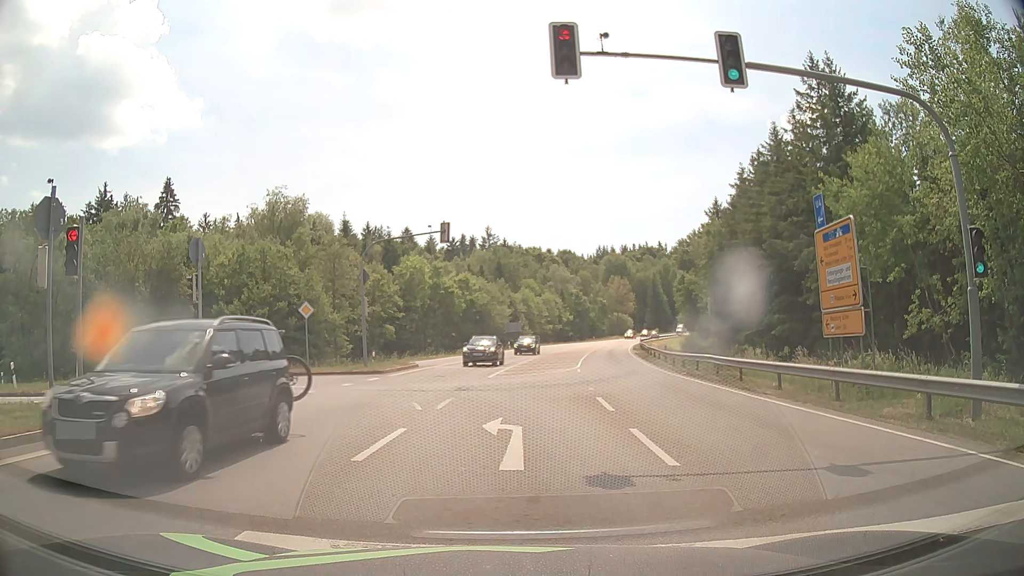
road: secondary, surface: asphalt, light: Day
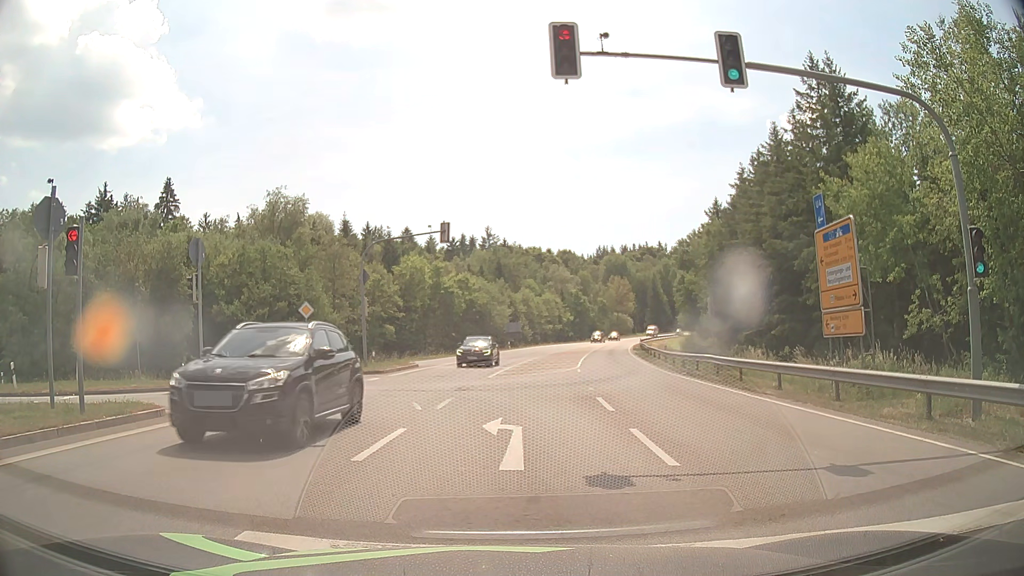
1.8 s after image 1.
(0.0, 0.0) m; 0°
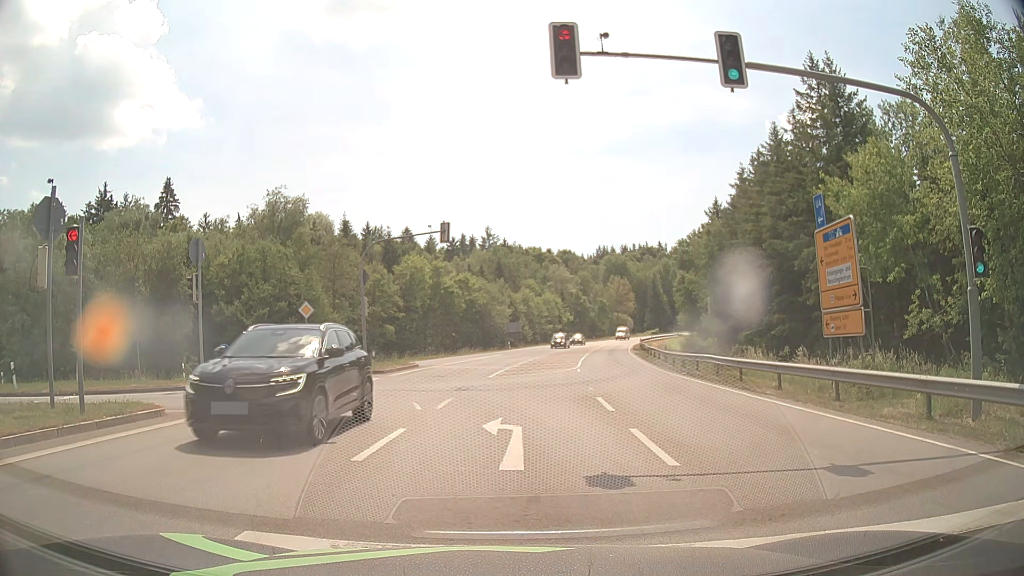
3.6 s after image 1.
(0.0, 0.0) m; 0°
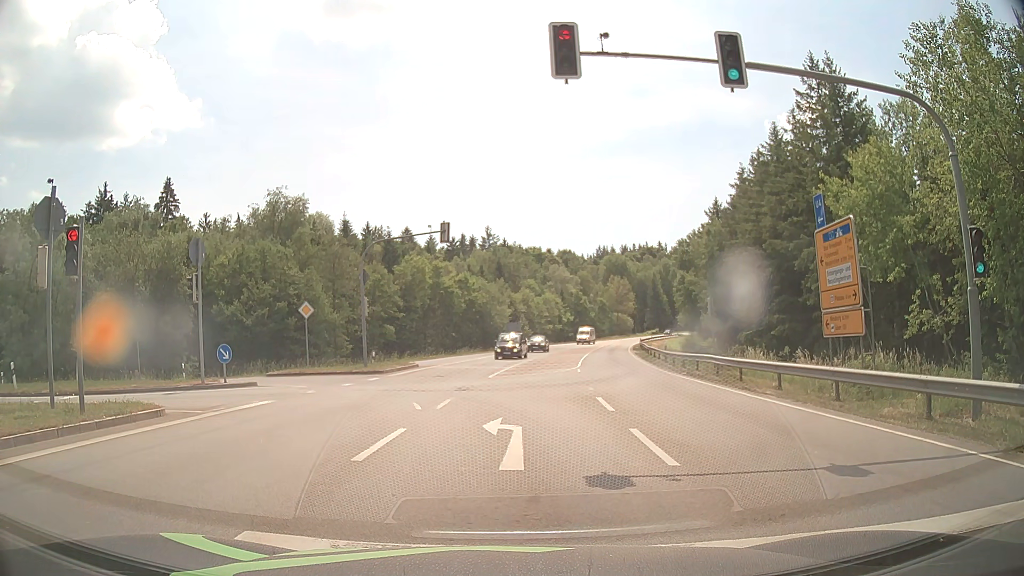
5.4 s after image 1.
(0.0, 0.0) m; 0°
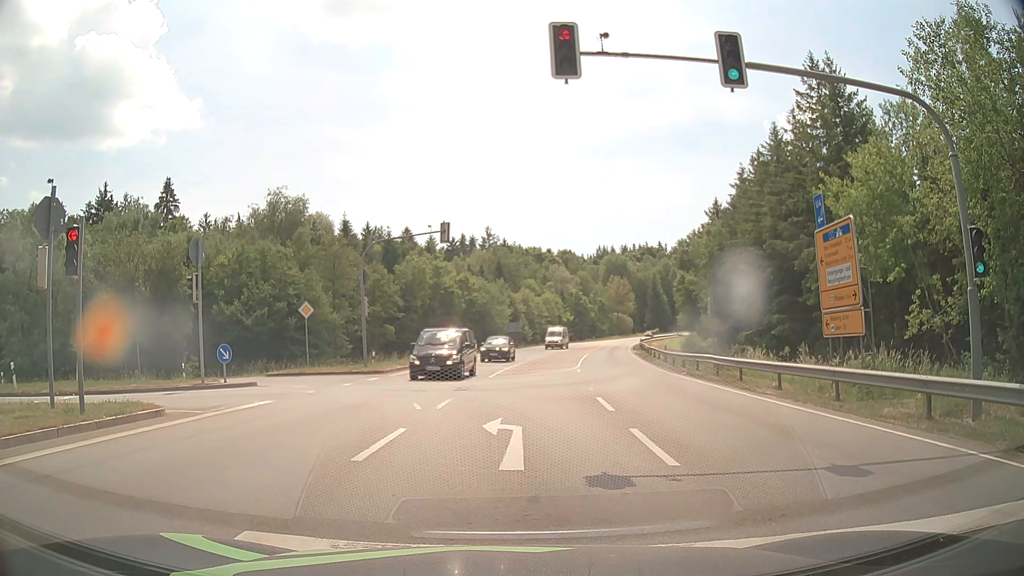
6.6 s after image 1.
(0.0, 0.0) m; 0°
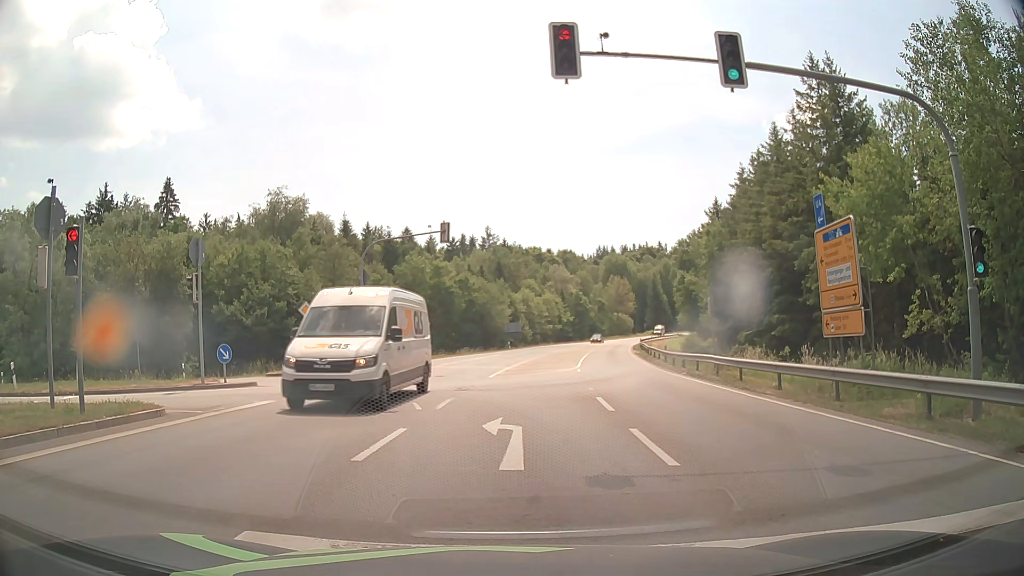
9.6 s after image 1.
(0.0, 0.0) m; 0°
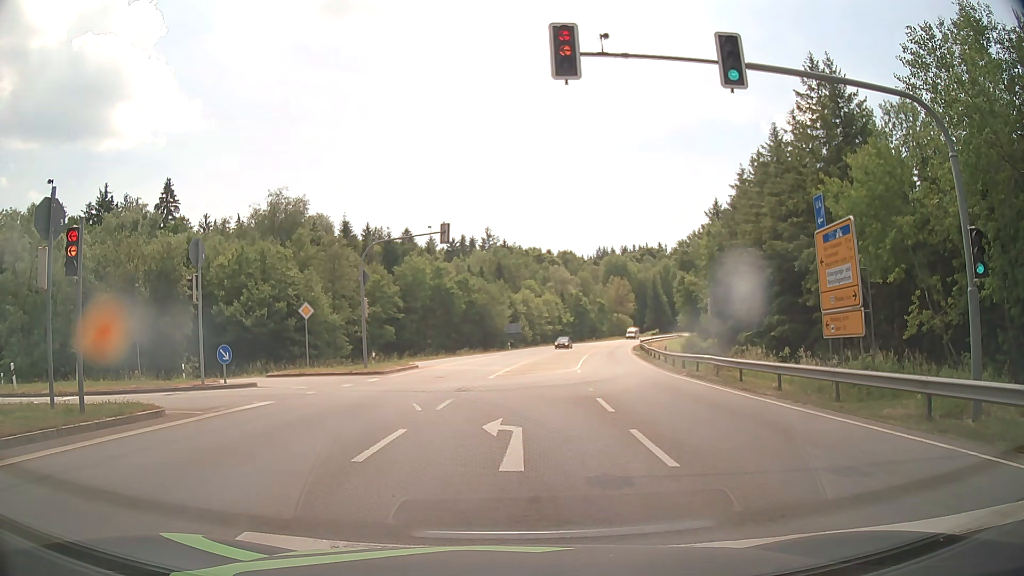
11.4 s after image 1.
(0.0, 0.0) m; 0°
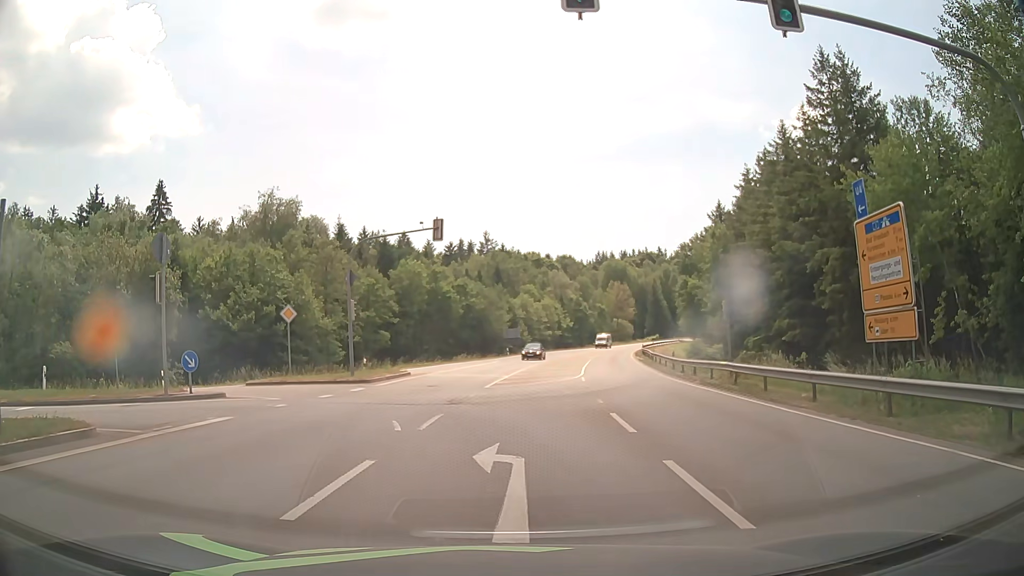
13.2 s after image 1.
(-0.1, +2.7) m; -2°
(0, +10) (-4, +19) (-12, +25) (-21, +28) (-31, +29) (-41, +31) (-51, +34) (-60, +38) (-69, +42) (-77, +47) m
